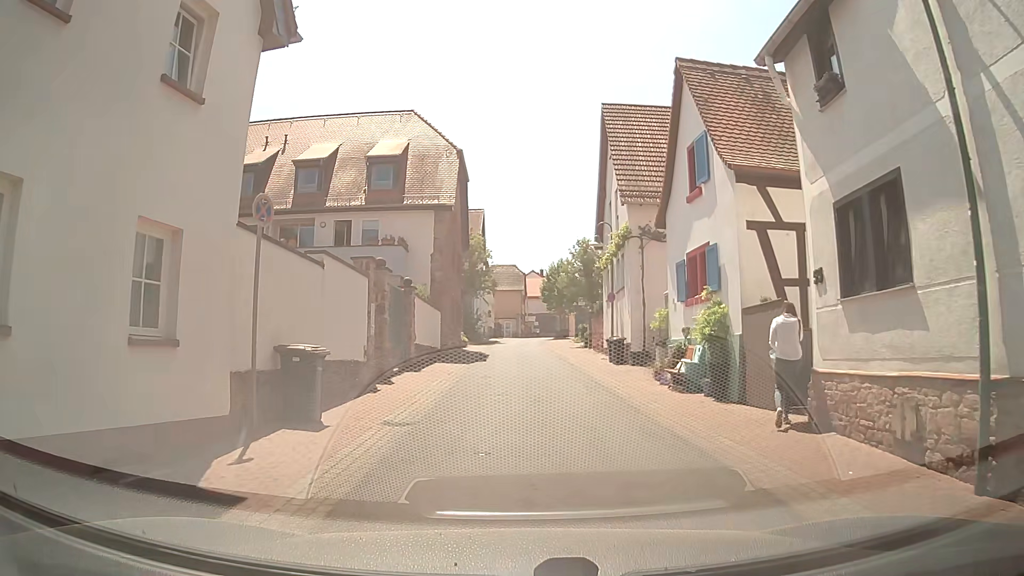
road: residential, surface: asphalt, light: Day
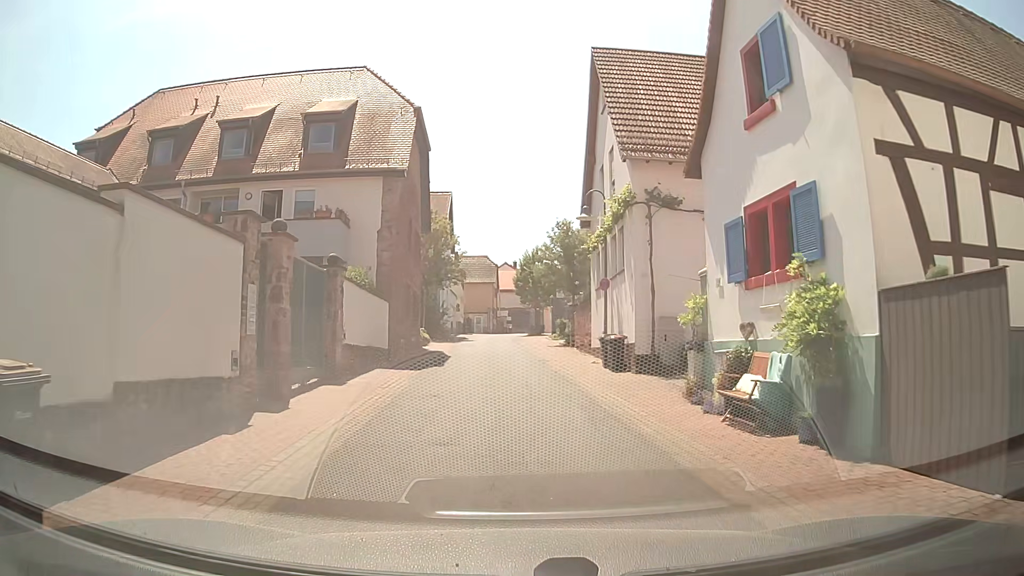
(0.0, +6.0) m; +2°
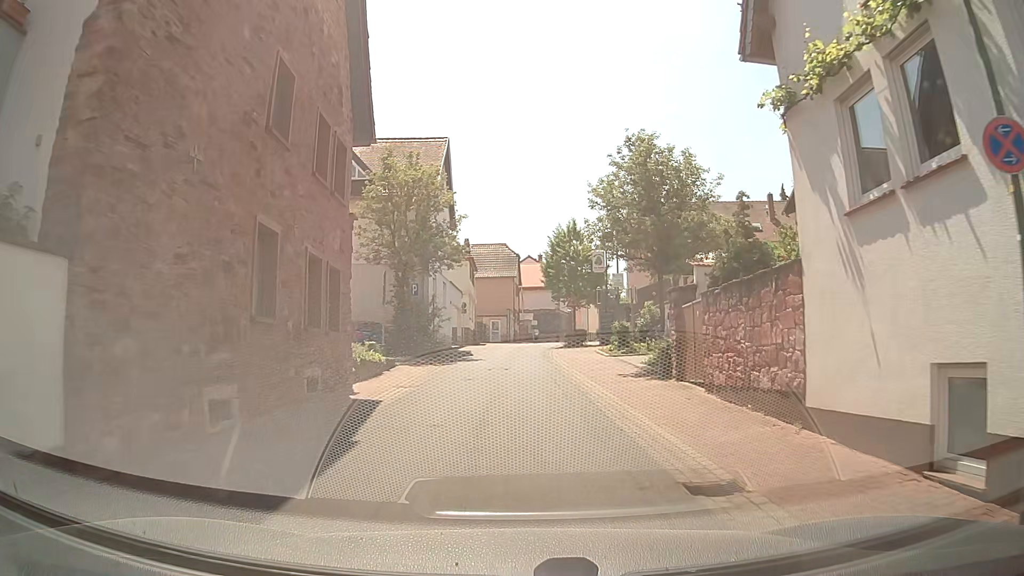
(-0.5, +18.1) m; -2°
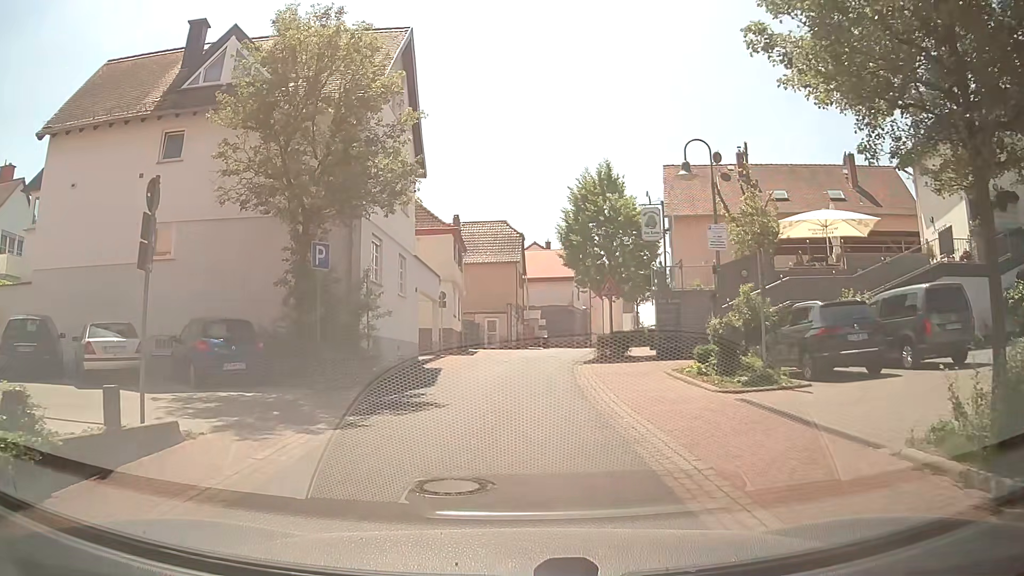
(0.0, +14.6) m; -1°
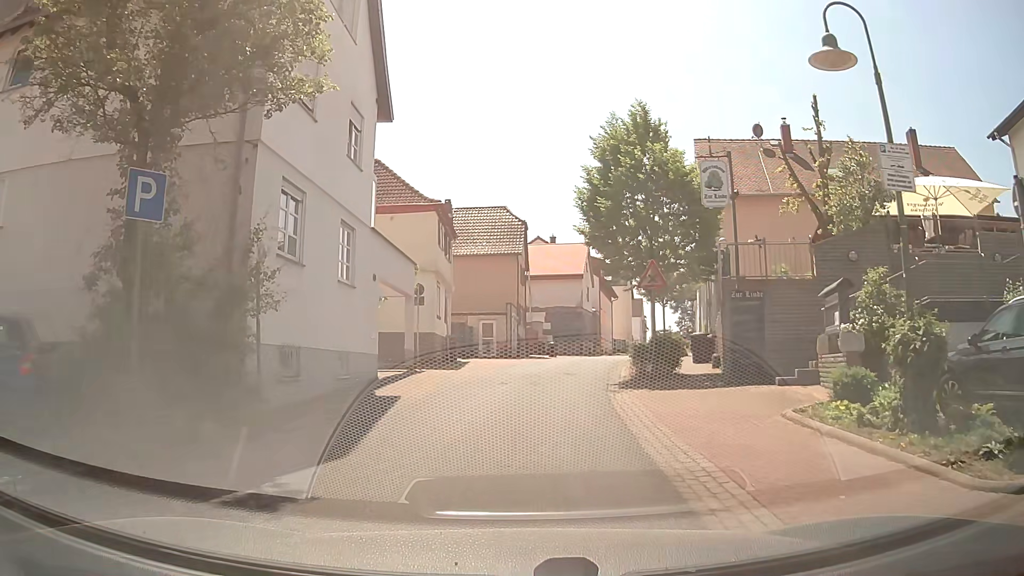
(+0.1, +7.8) m; 0°
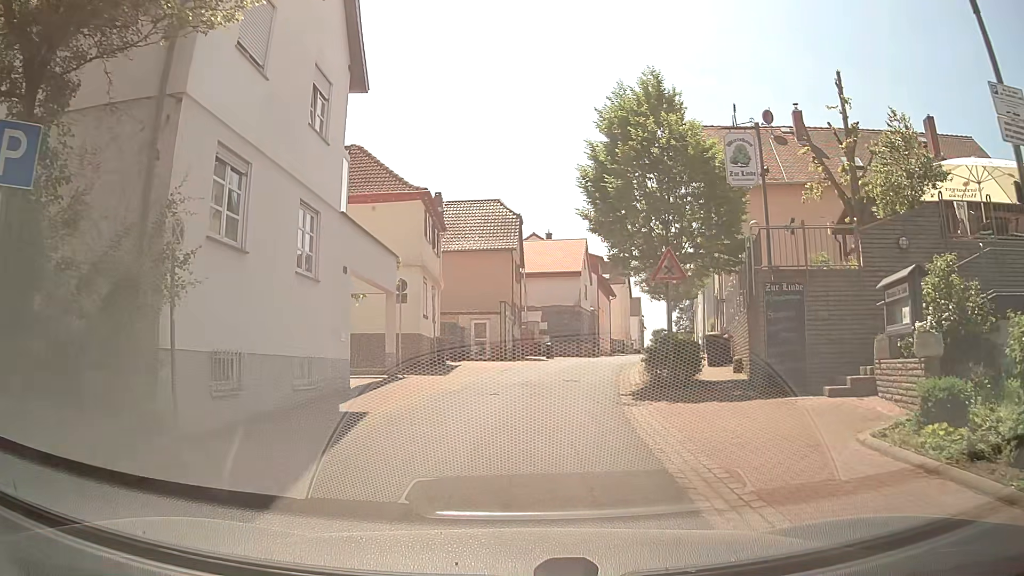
(+0.1, +2.5) m; +2°
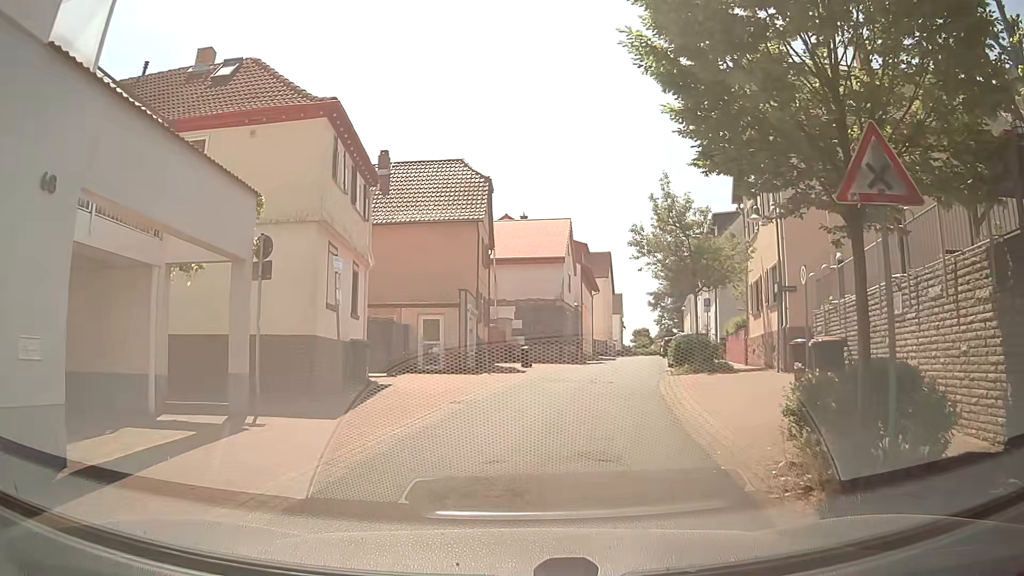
(-0.1, +9.9) m; +2°
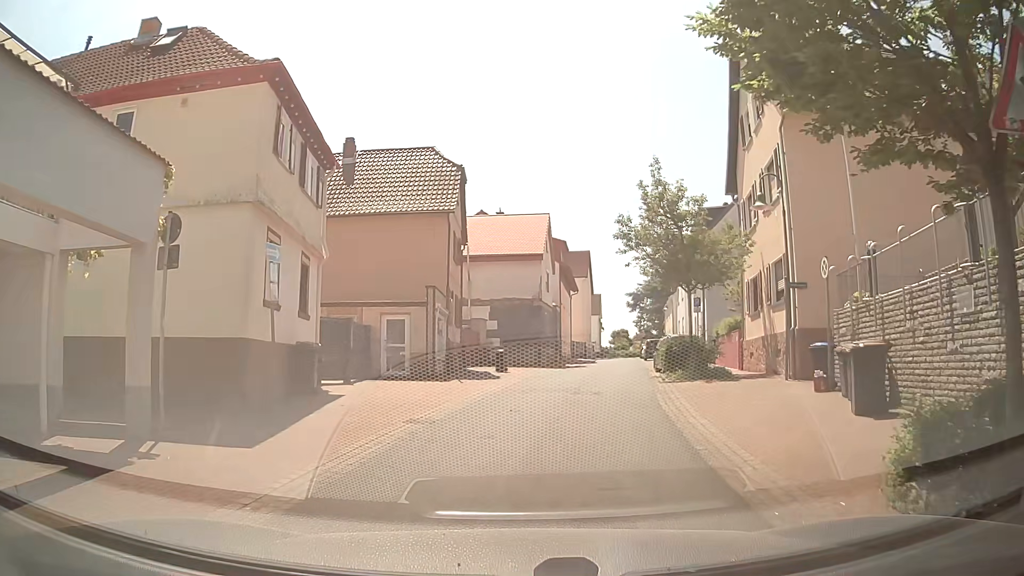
(0.0, +2.5) m; +3°
